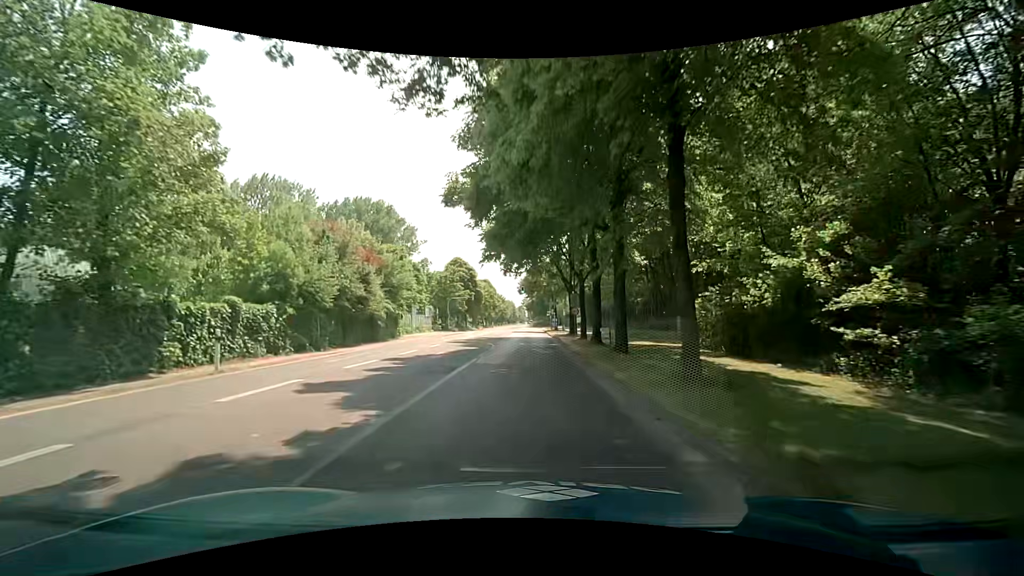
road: secondary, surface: asphalt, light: Day
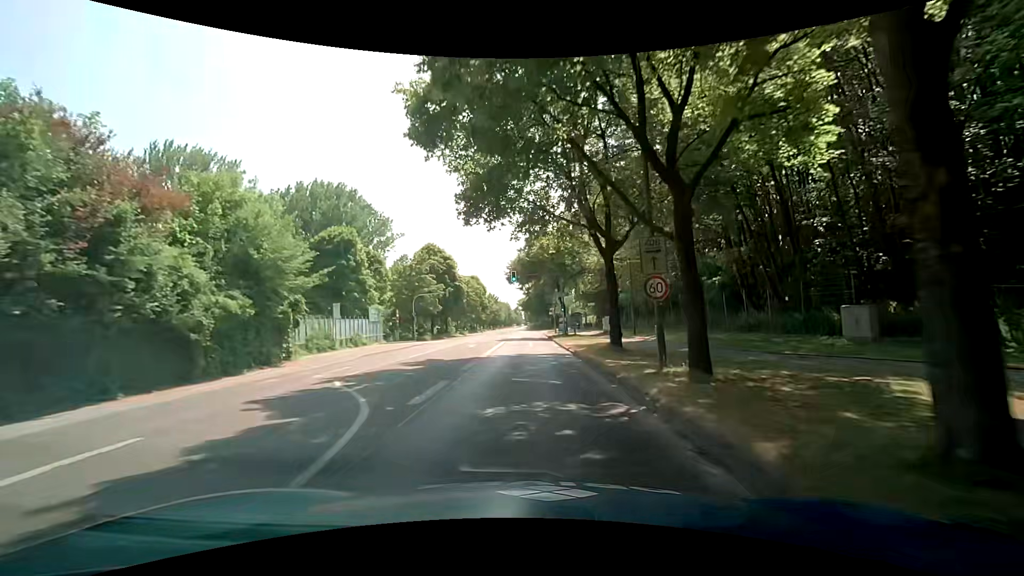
(+0.2, +22.8) m; 0°
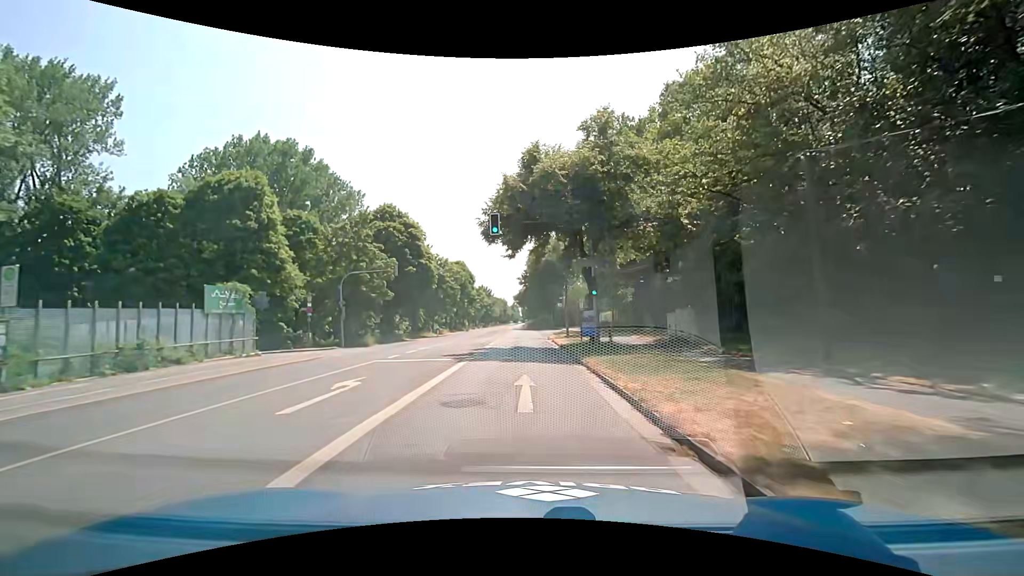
(+0.3, +23.0) m; +1°
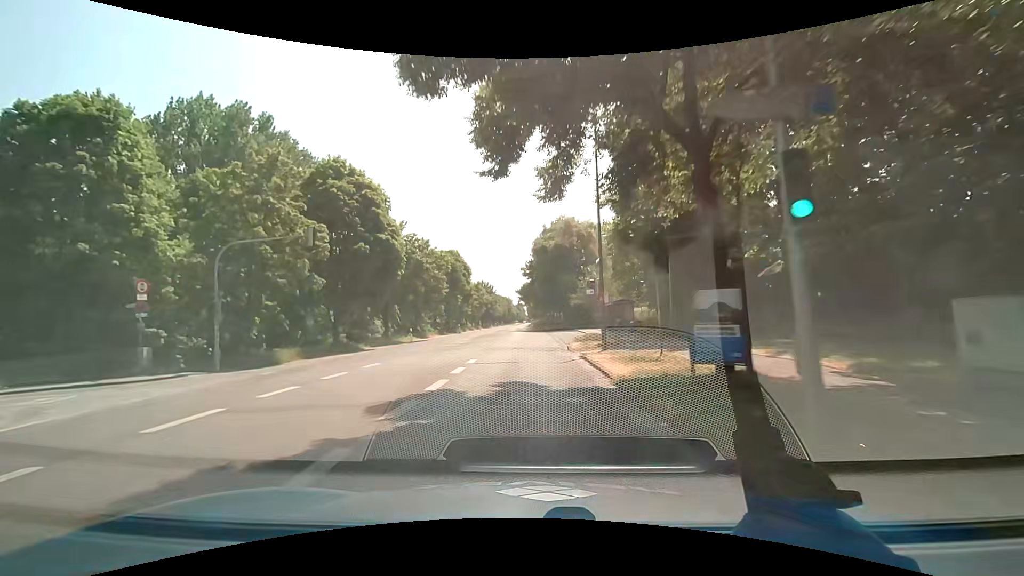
(-0.1, +16.2) m; -1°
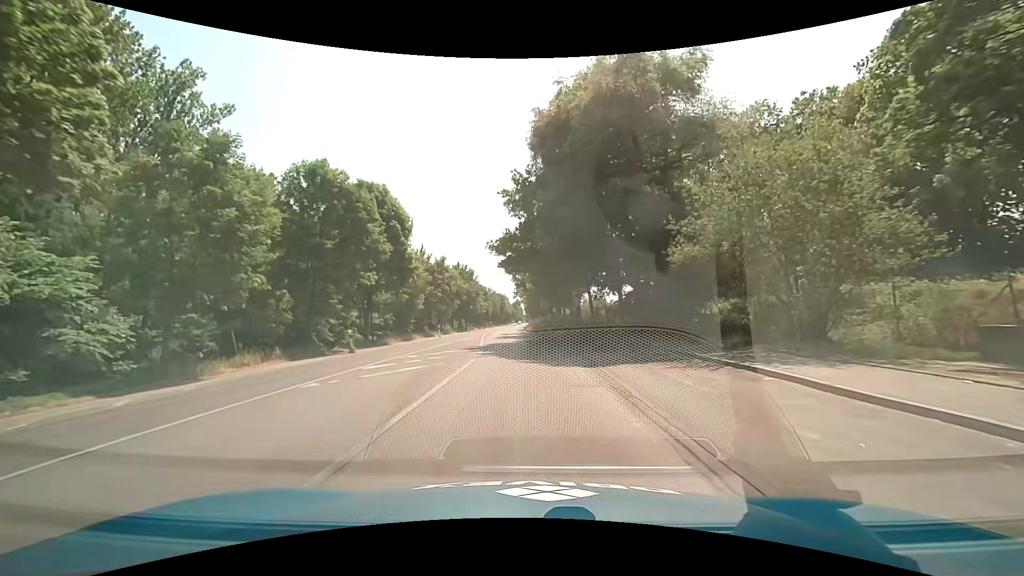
(+0.4, +43.1) m; -1°
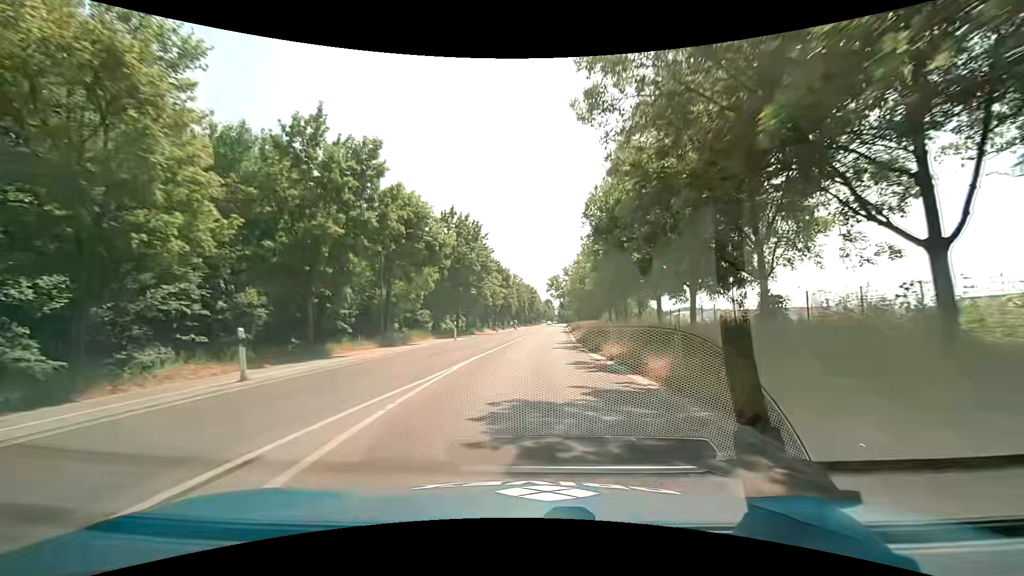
(-1.2, +44.7) m; -3°
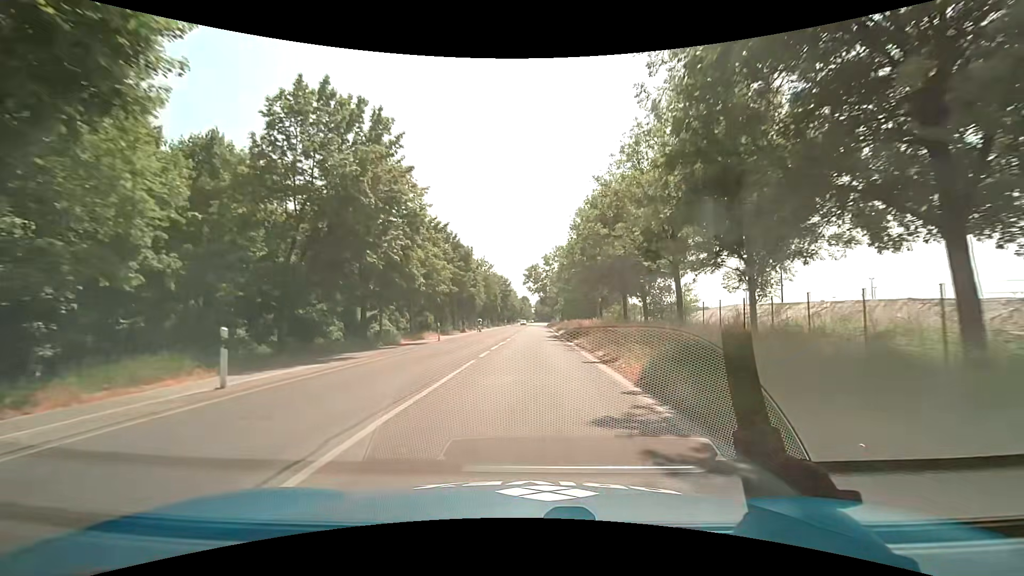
(+1.1, +27.2) m; +3°
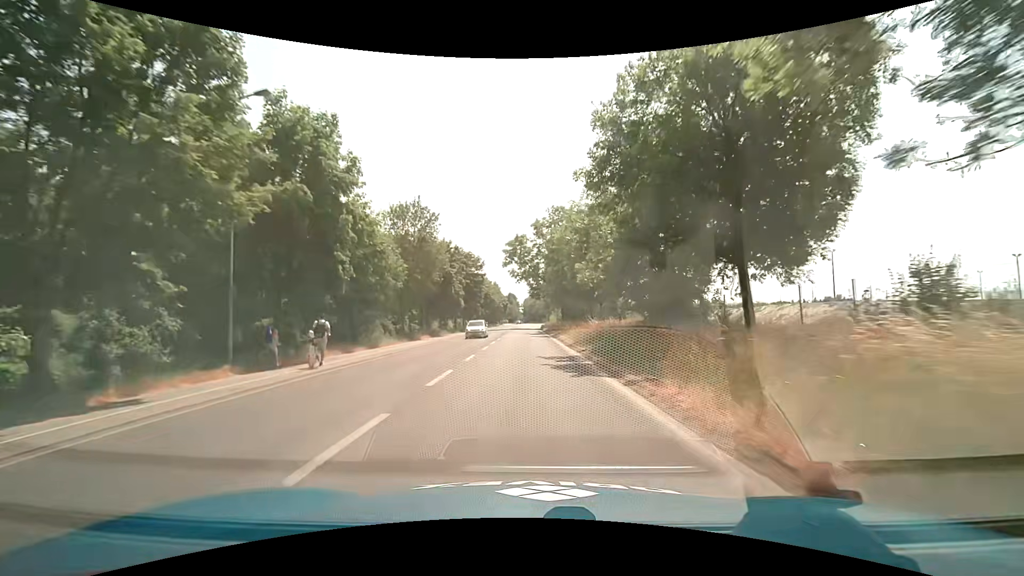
(+1.2, +45.6) m; +2°
(0, +10) (0, +20) (0, +30) (0, +40) (-1, +50) (-1, +60) (-1, +70) (-1, +80) (0, +90) (0, +100) m
